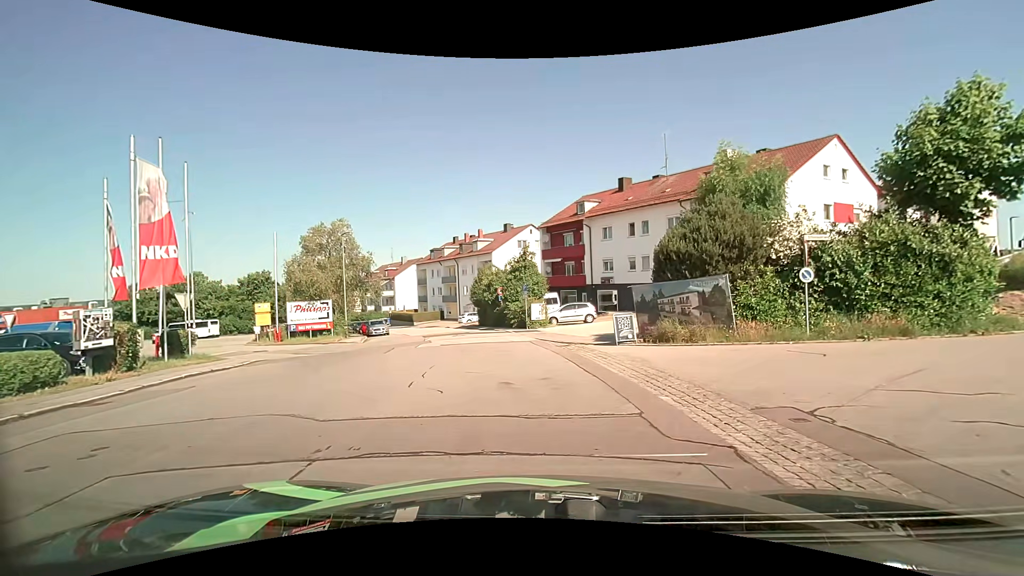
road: residential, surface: asphalt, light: Day
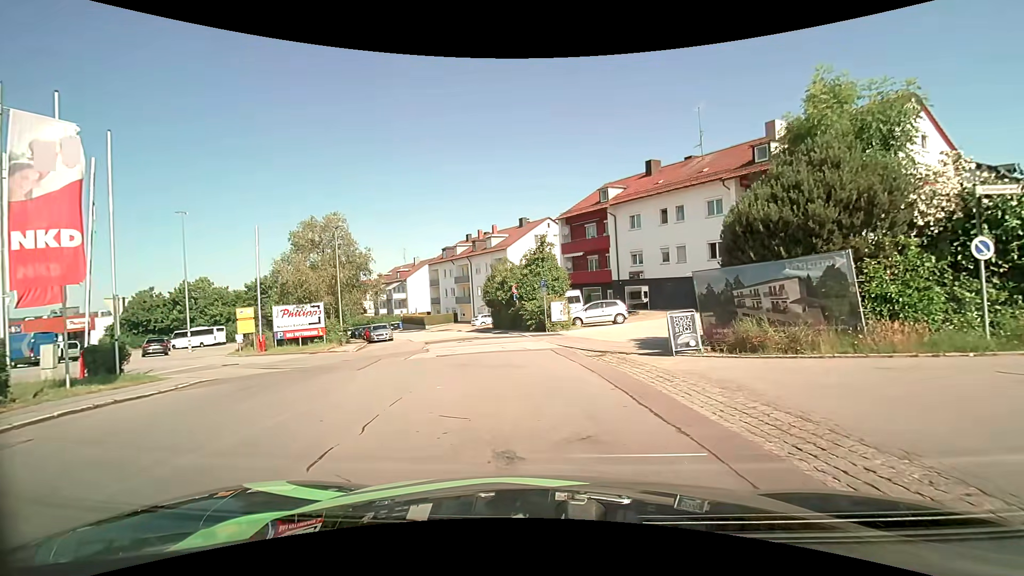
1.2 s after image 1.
(-0.1, +4.8) m; -3°
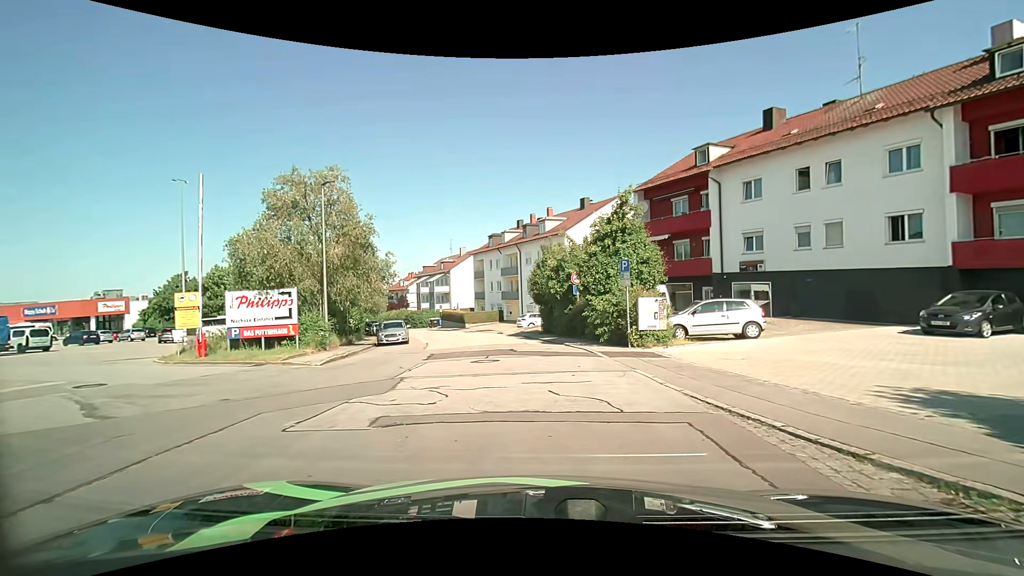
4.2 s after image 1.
(-0.4, +10.8) m; -6°
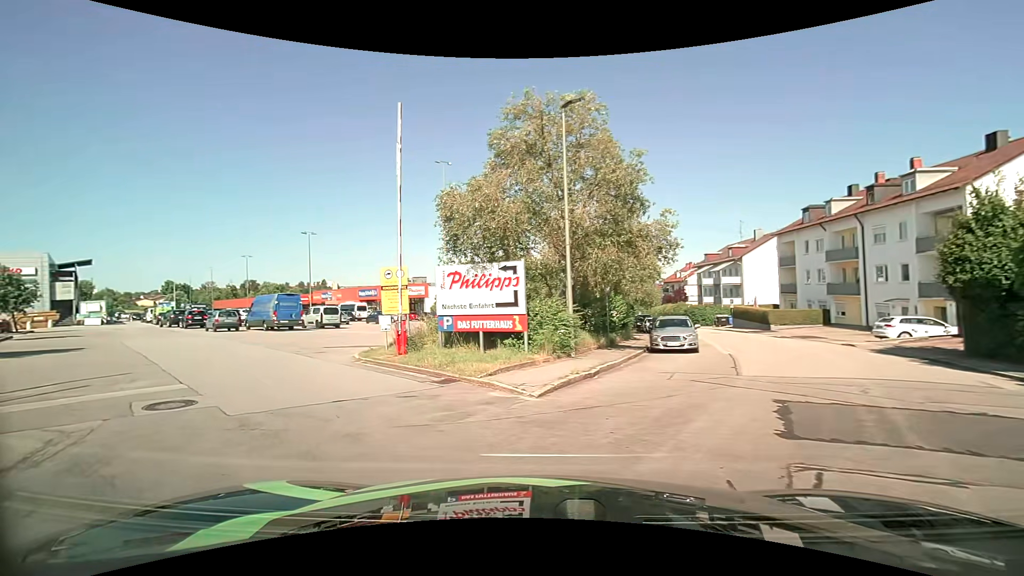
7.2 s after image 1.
(-2.0, +9.5) m; -32°
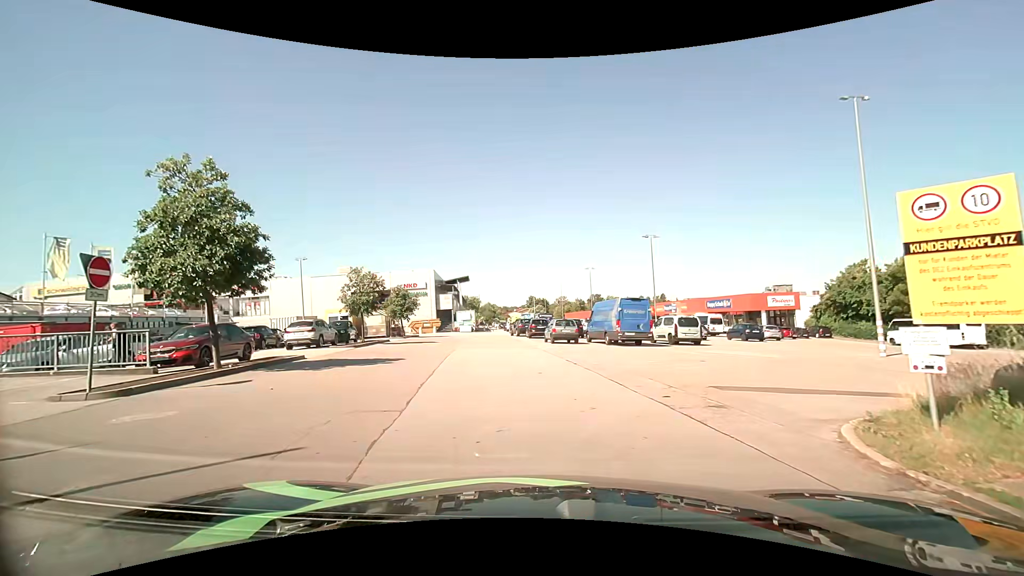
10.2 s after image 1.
(-3.5, +9.5) m; -36°
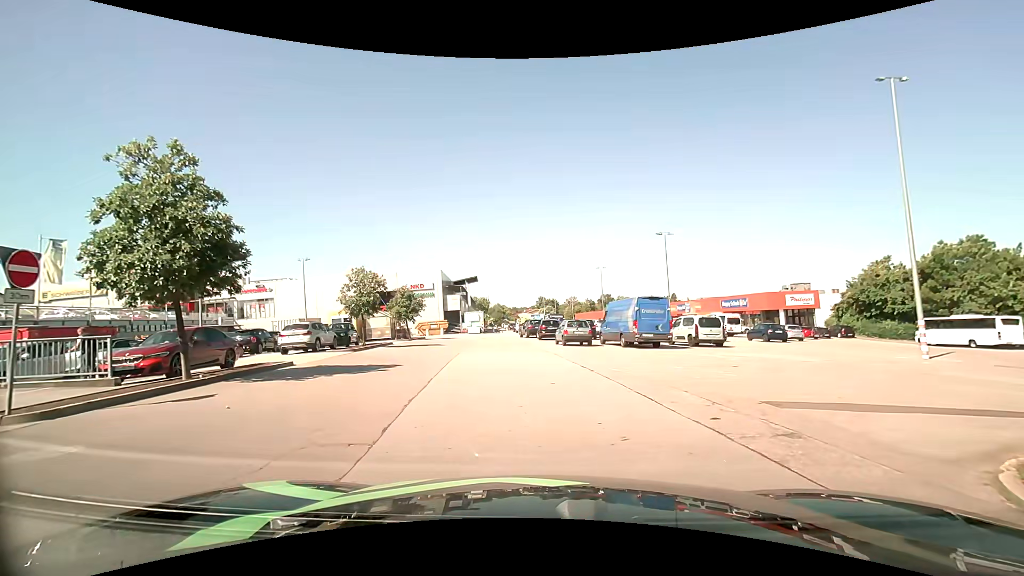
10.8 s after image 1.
(0.0, +1.7) m; -1°
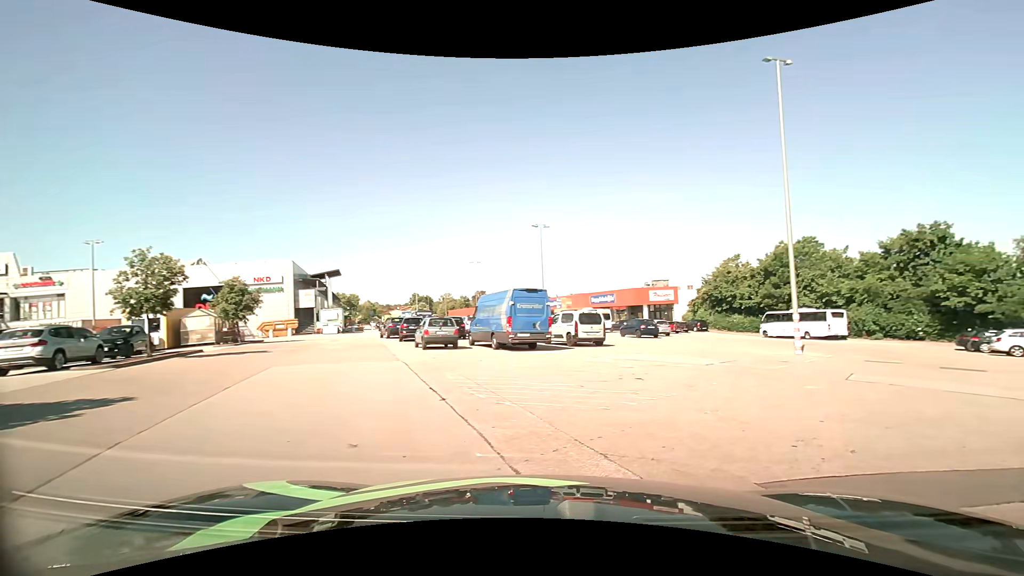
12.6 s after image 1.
(+0.4, +5.0) m; +15°
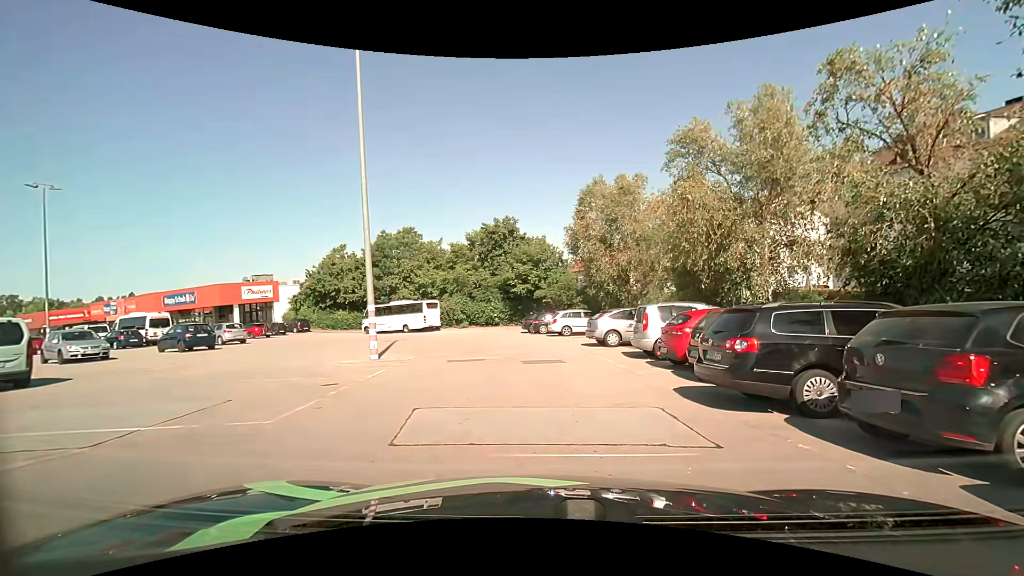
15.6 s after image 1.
(+4.0, +8.4) m; +40°
(0, +10) (0, +20) (-3, +29) (-11, +36) (-19, +41) (-28, +46) (-37, +52) (-45, +57) (-54, +62) (-62, +67) m
